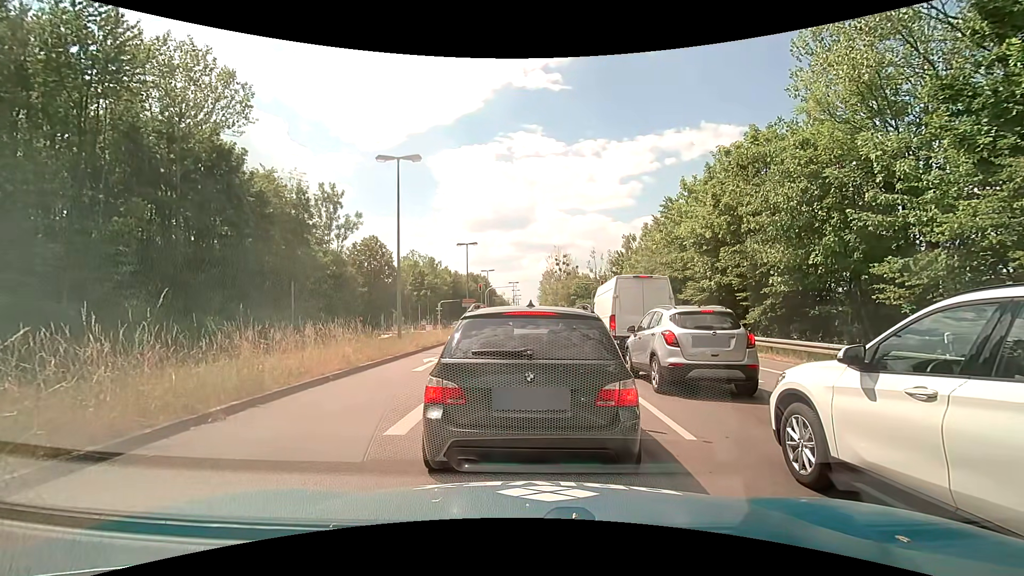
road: primary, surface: asphalt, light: Day
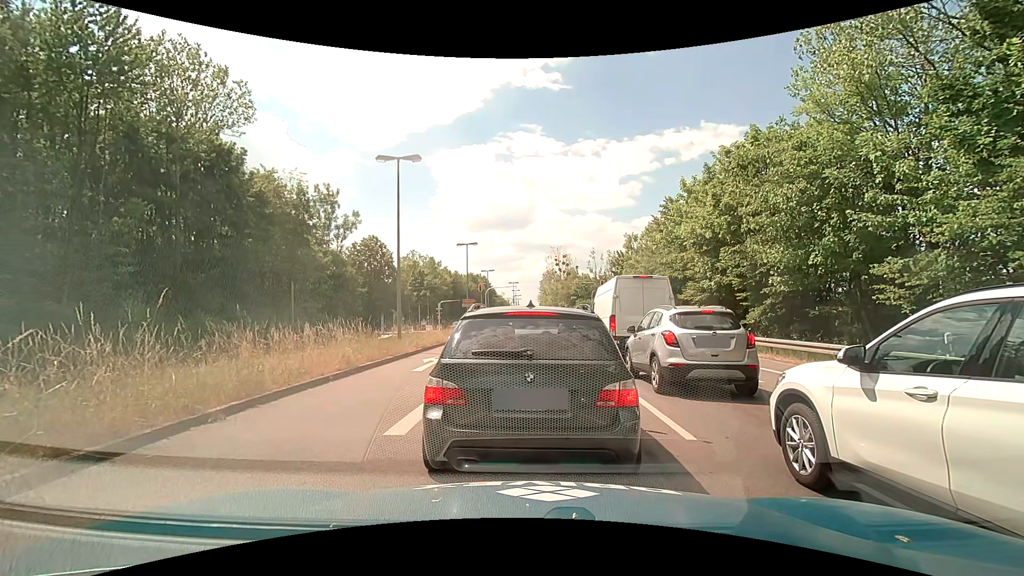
(0.0, +0.1) m; 0°
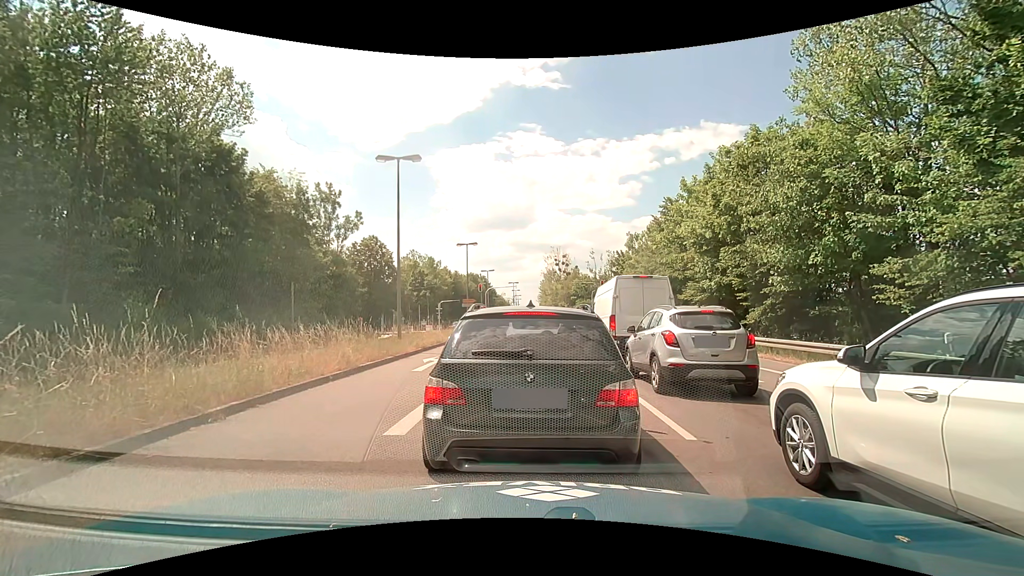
(0.0, 0.0) m; 0°
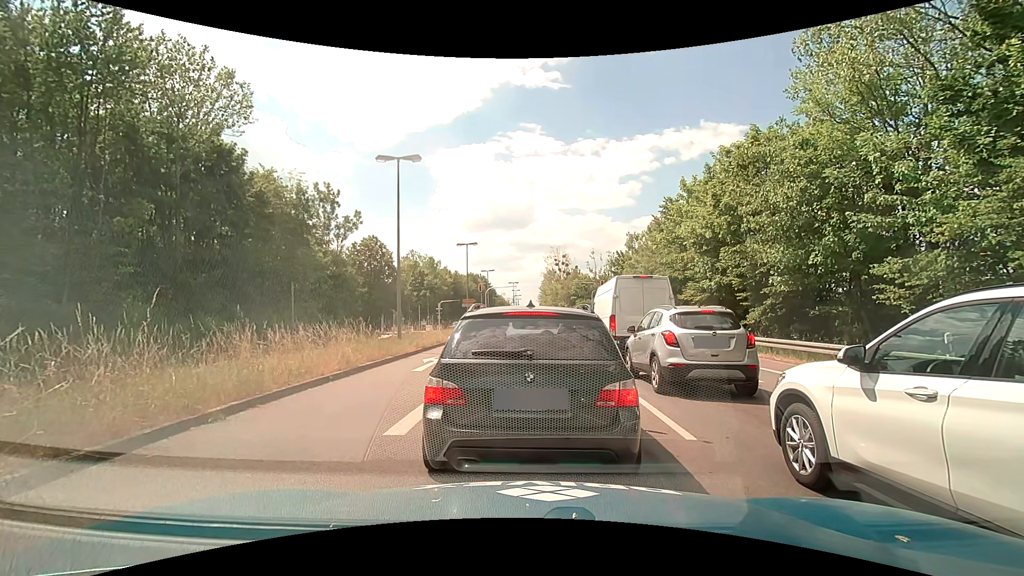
(0.0, 0.0) m; 0°
(0, +10) (-1, +20) (-1, +30) (-2, +40) (-2, +50) (-3, +60) (-3, +70) (-4, +80) (-4, +90) (-5, +100) m
